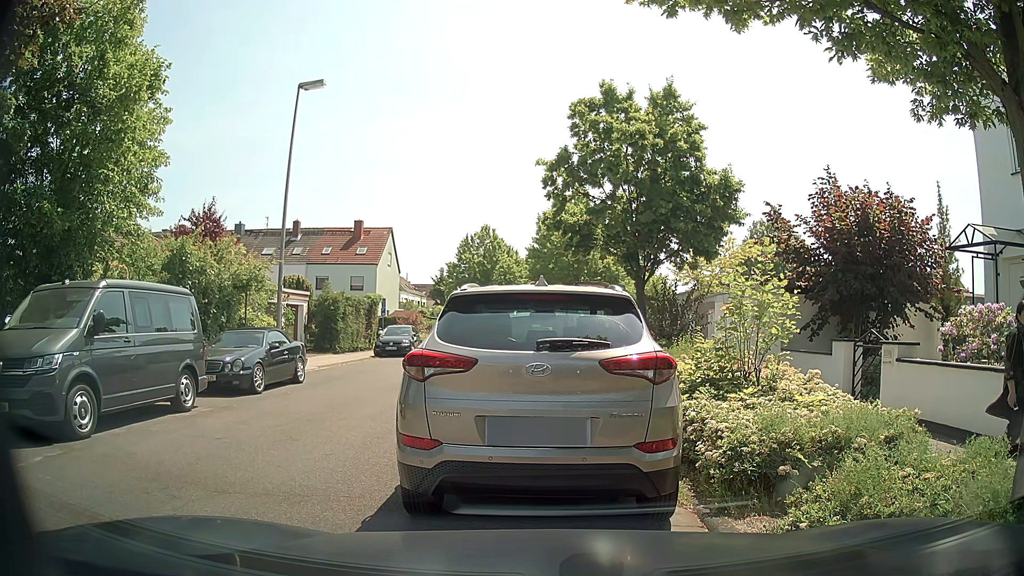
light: Day
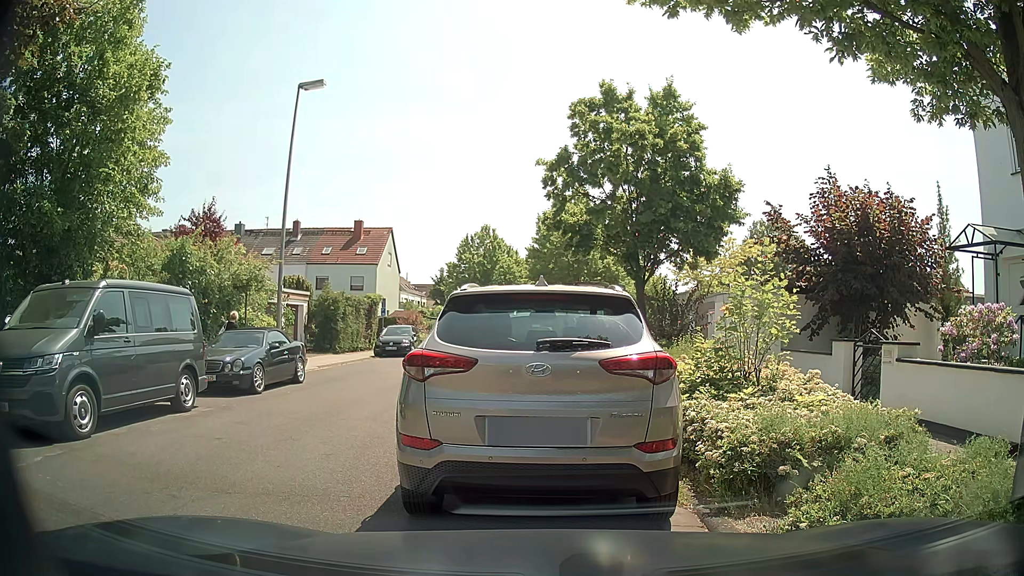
(0.0, 0.0) m; 0°
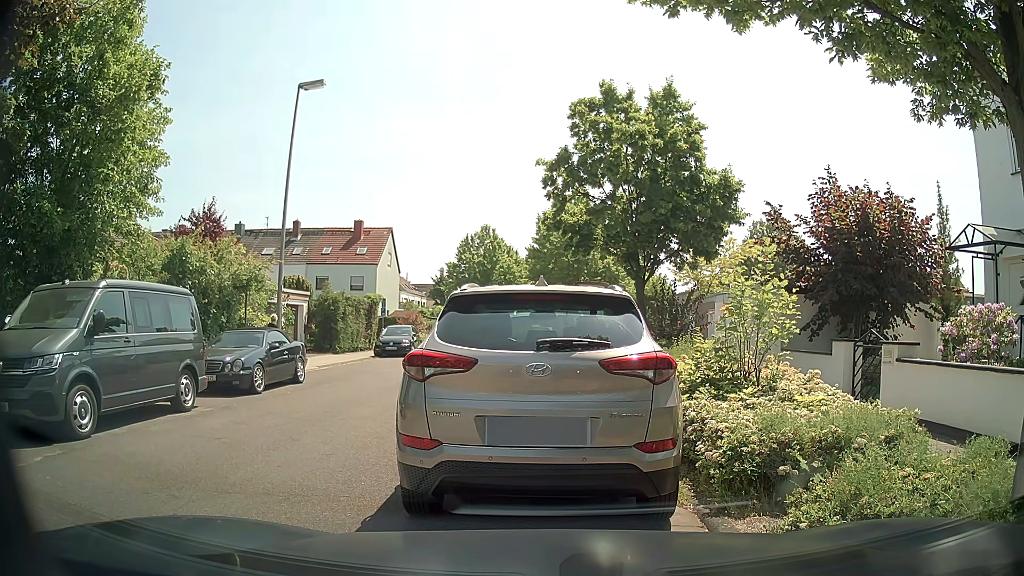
(0.0, 0.0) m; 0°
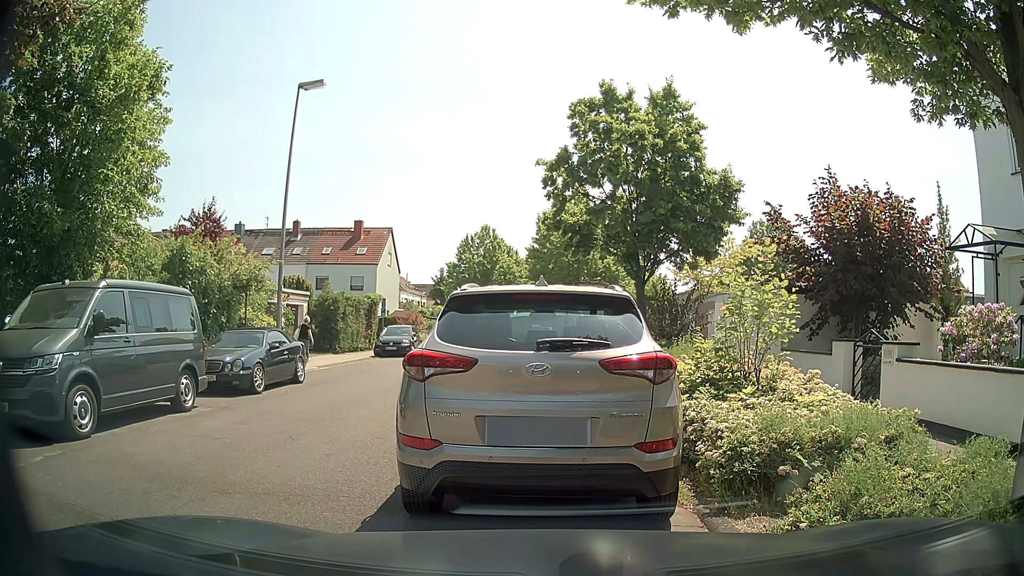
(0.0, 0.0) m; 0°
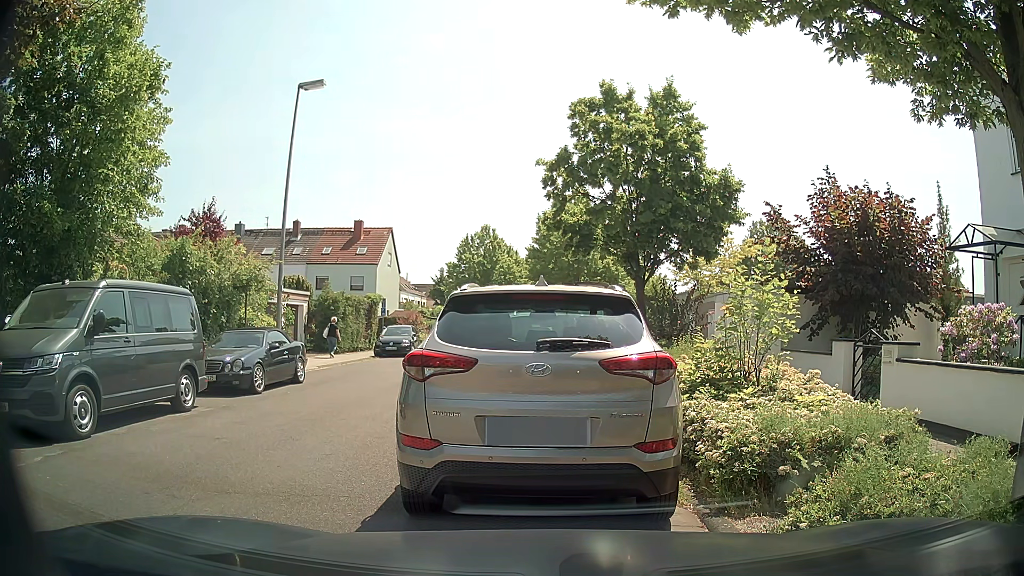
(0.0, 0.0) m; 0°
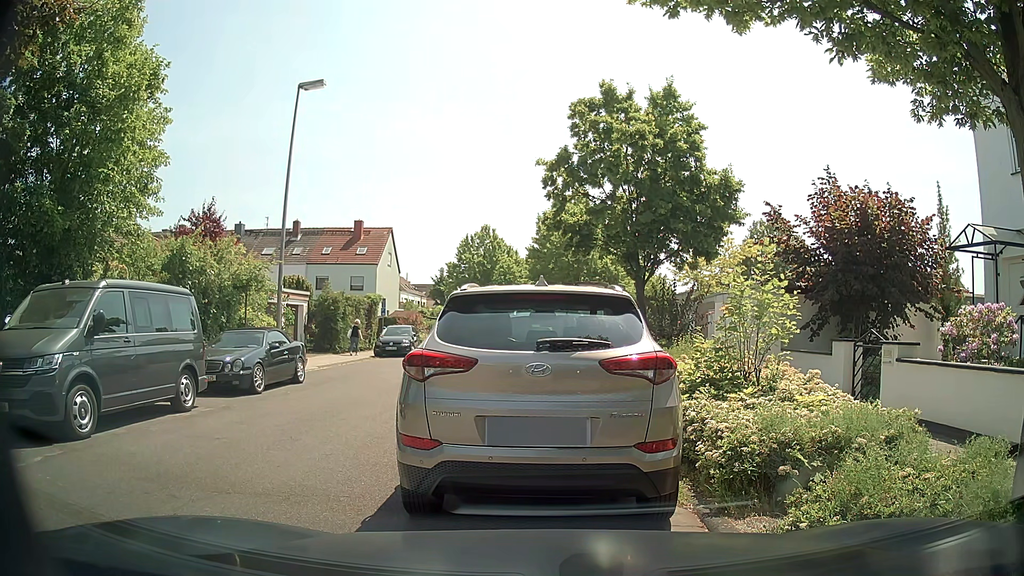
(0.0, 0.0) m; 0°
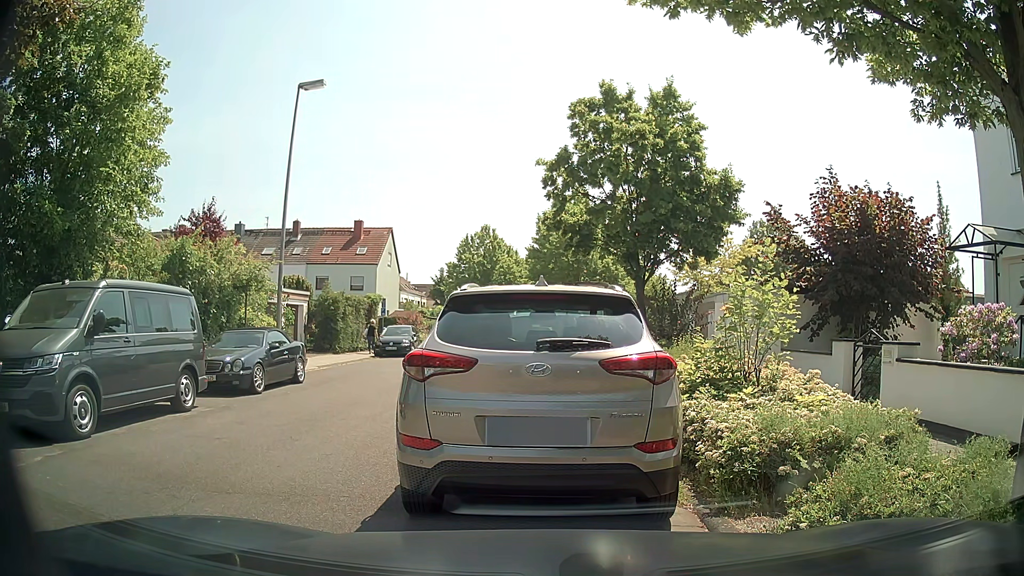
(0.0, 0.0) m; 0°
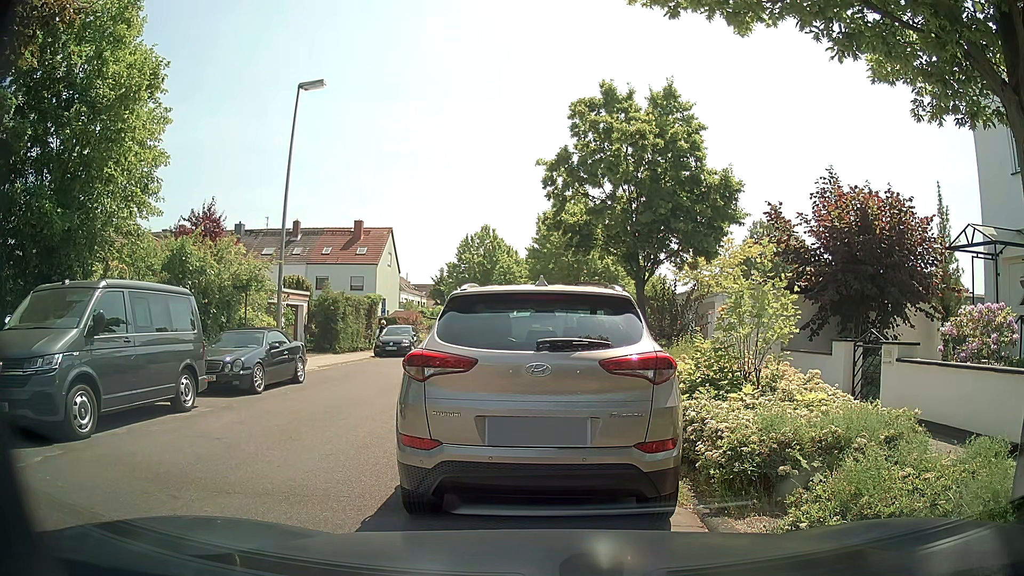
(0.0, 0.0) m; 0°
